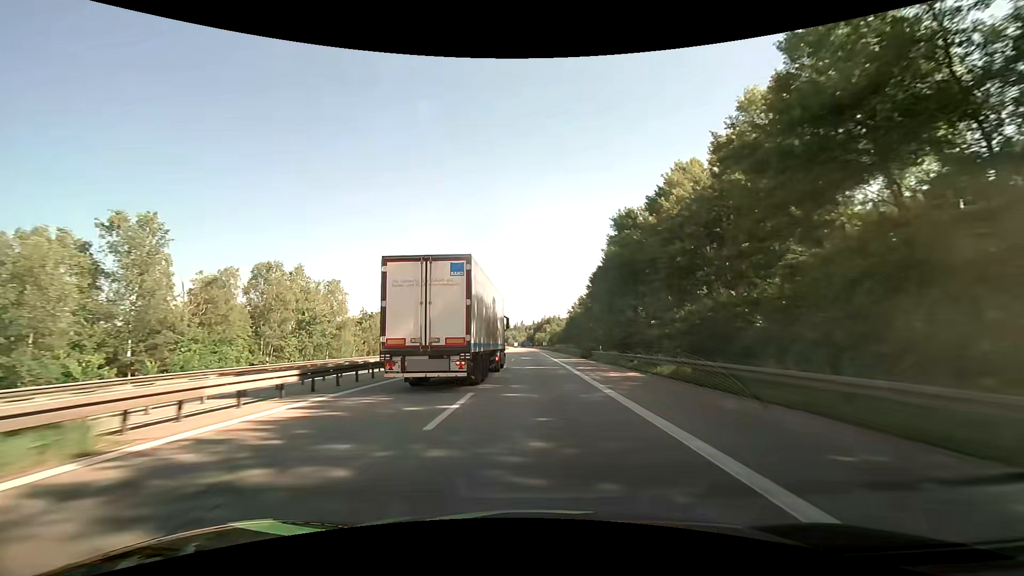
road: motorway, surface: asphalt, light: Day
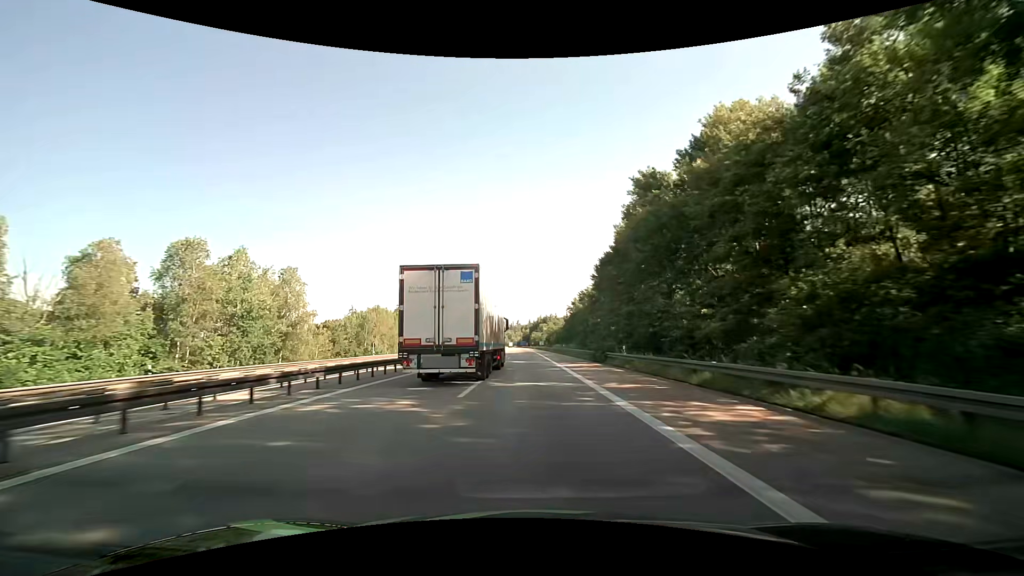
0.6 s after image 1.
(0.0, +13.2) m; 0°
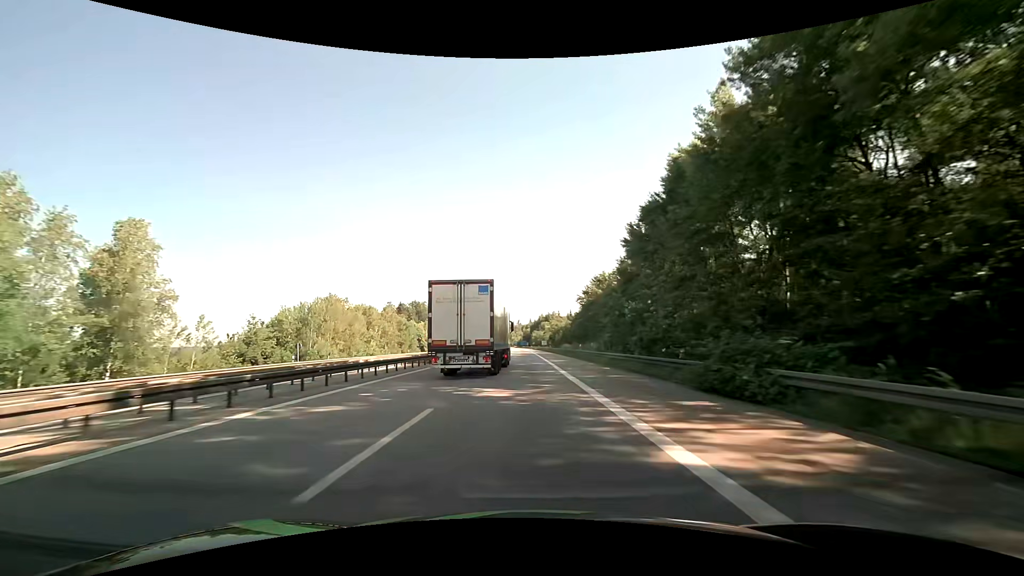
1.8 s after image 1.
(0.0, +26.6) m; 0°
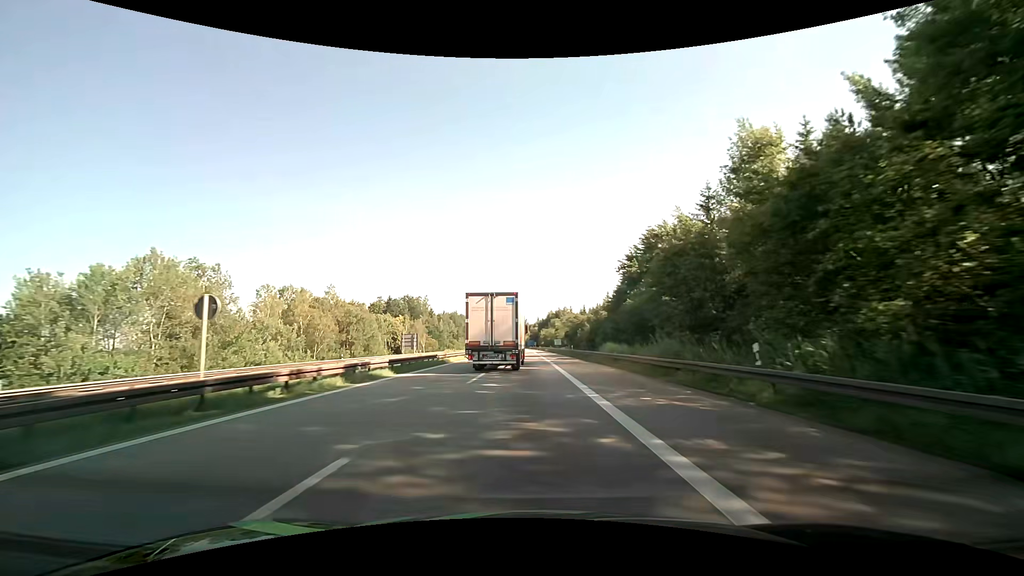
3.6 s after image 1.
(-0.3, +40.7) m; -1°
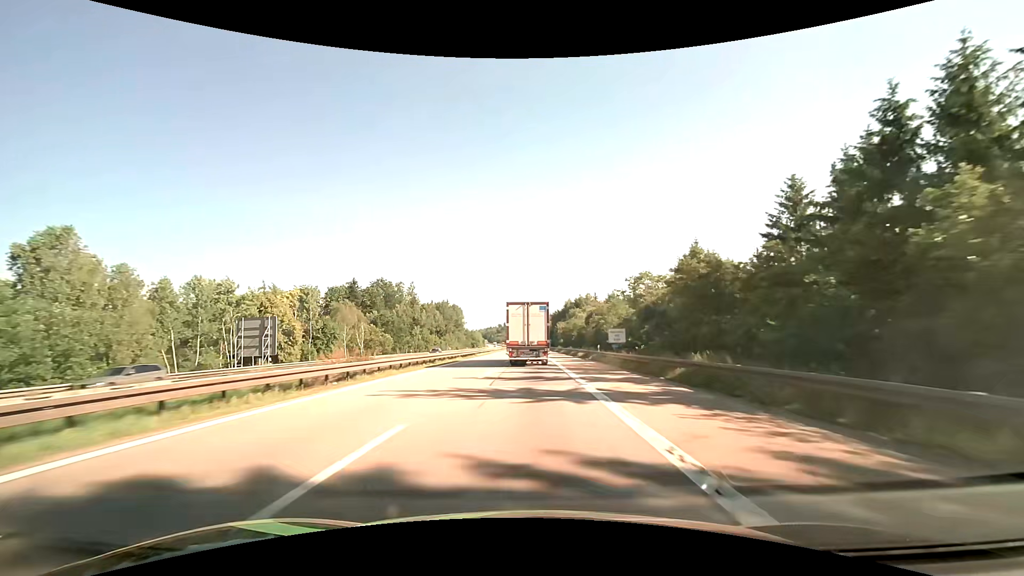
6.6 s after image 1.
(-0.7, +70.0) m; -1°
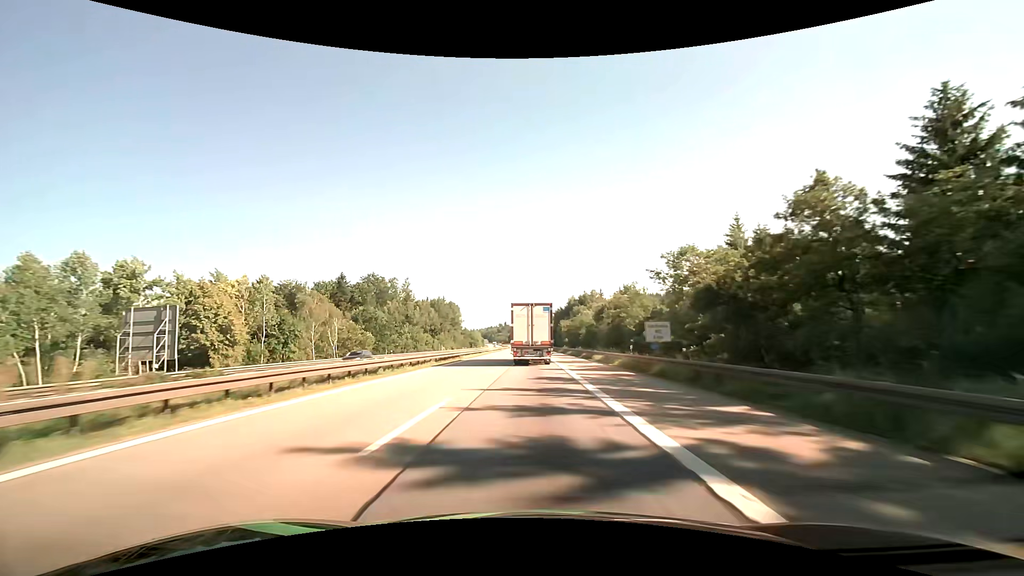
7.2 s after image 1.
(0.0, +14.1) m; 0°
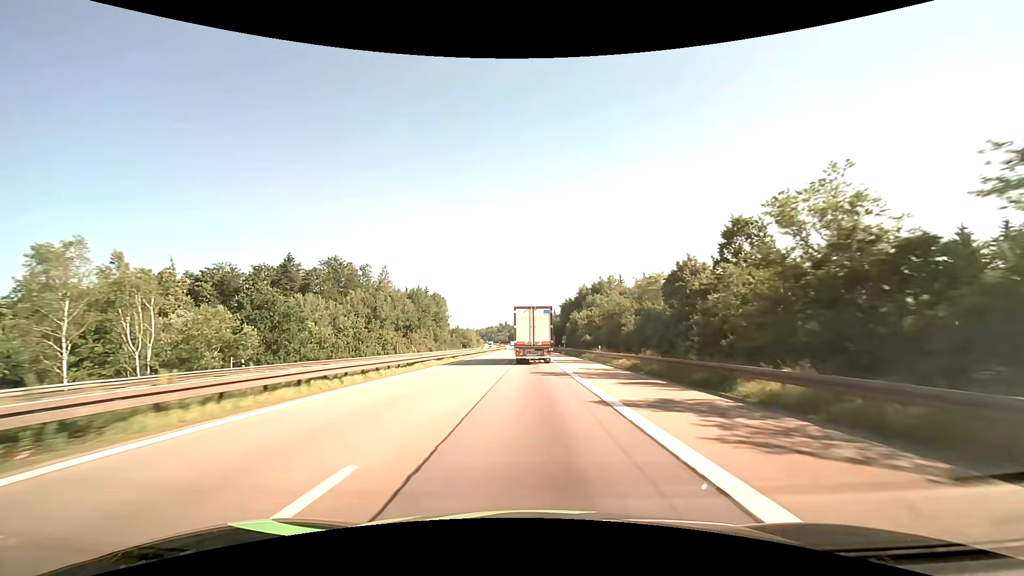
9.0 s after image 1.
(-0.2, +42.5) m; 0°
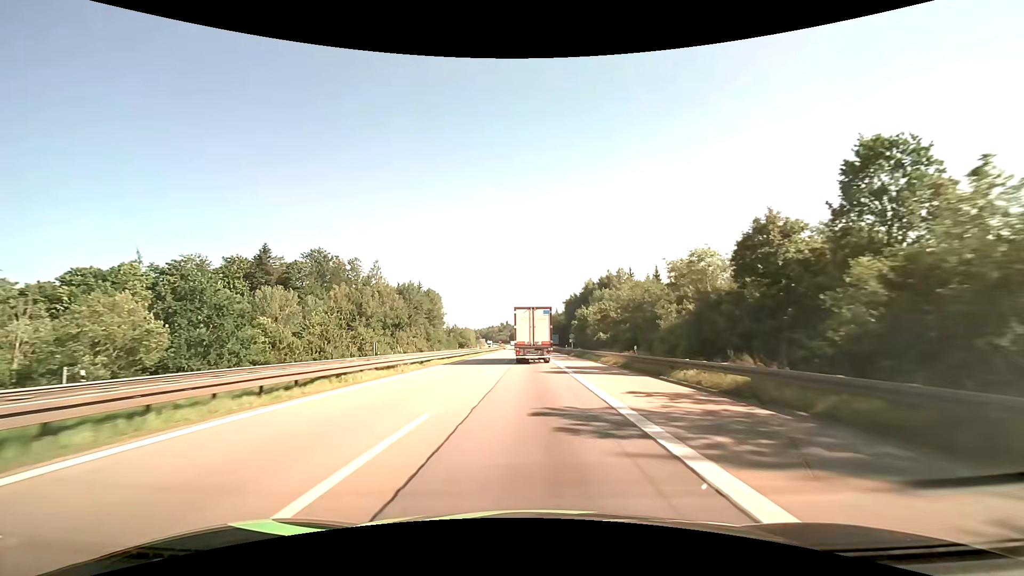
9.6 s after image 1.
(0.0, +14.3) m; 0°
(0, +10) (0, +20) (0, +30) (0, +40) (0, +50) (0, +60) (-1, +70) (-1, +80) (-1, +90) (-1, +100) m
